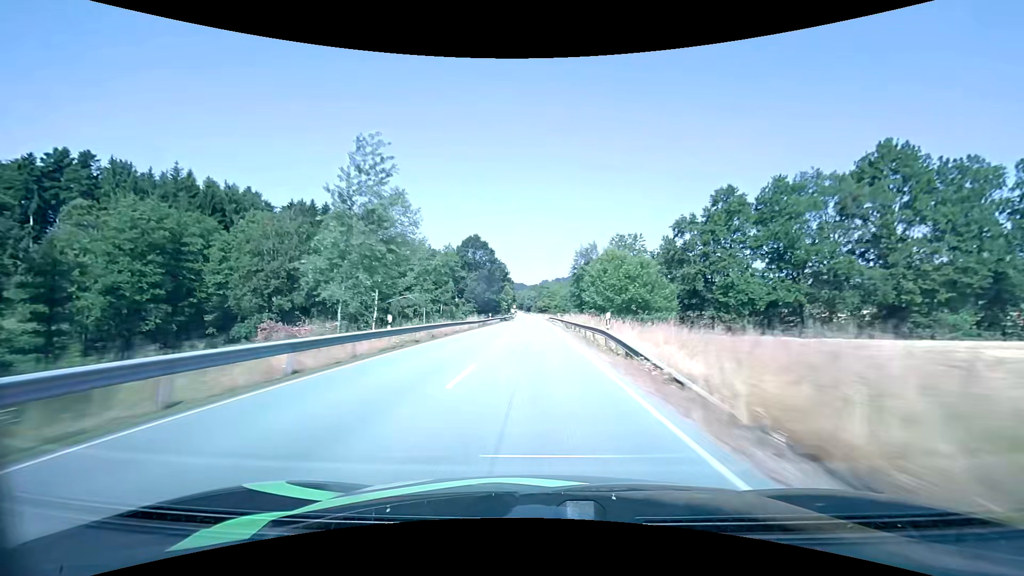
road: primary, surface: asphalt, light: Day
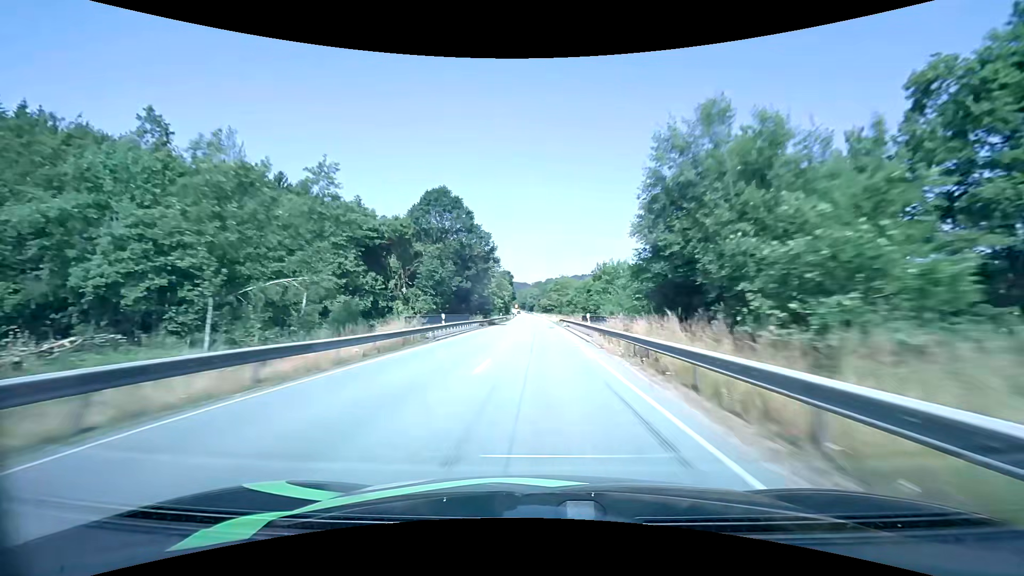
(-0.2, +33.6) m; -1°
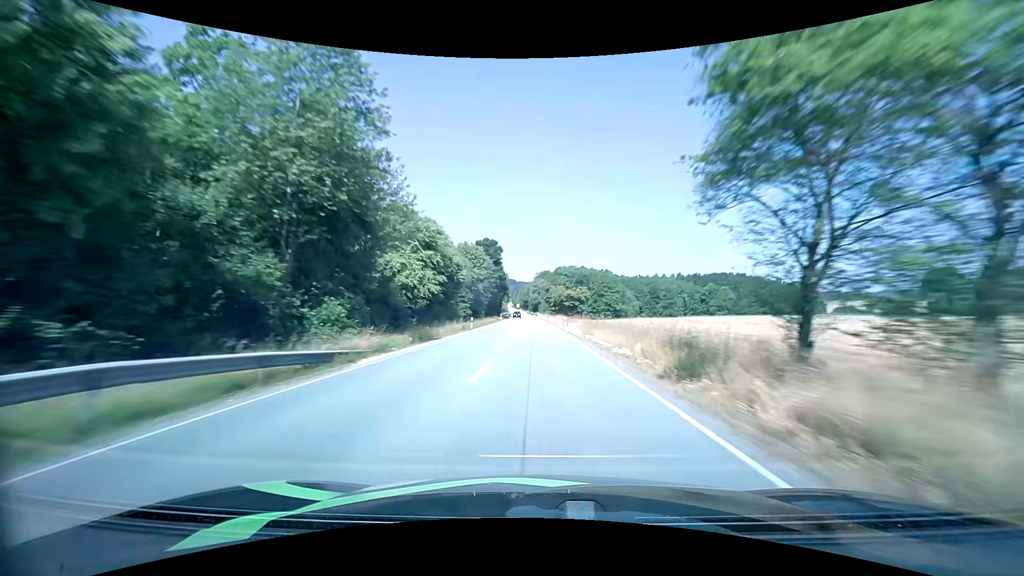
(-0.1, +84.6) m; 0°
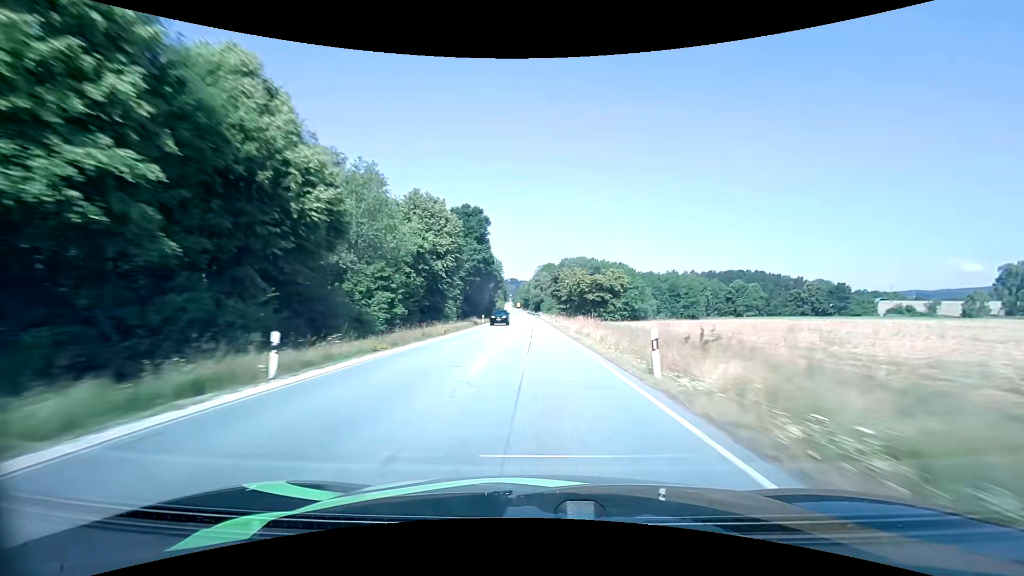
(-0.1, +33.9) m; 0°
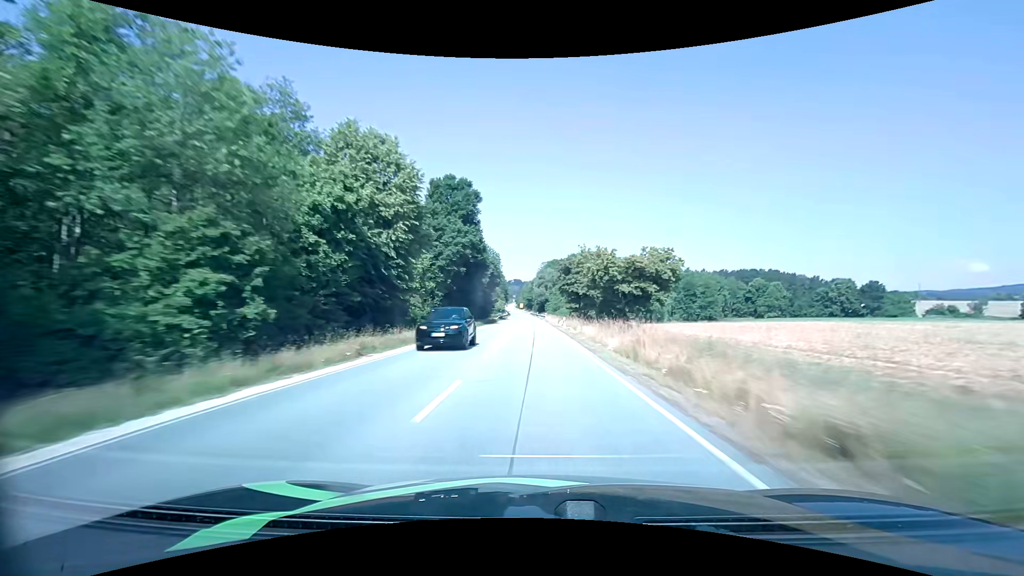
(-0.1, +17.0) m; 0°
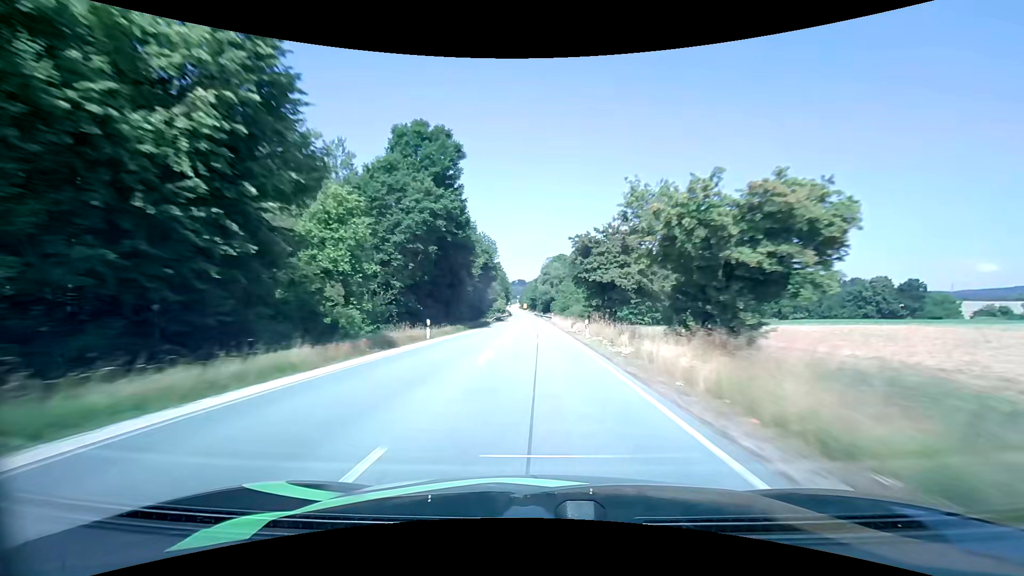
(-0.1, +17.0) m; -1°
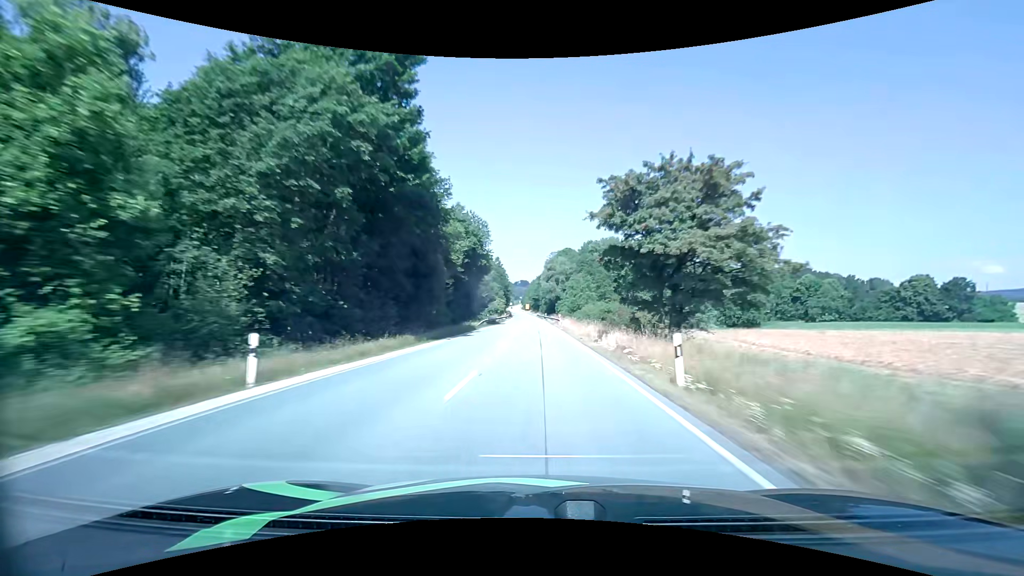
(-0.1, +17.0) m; 0°
